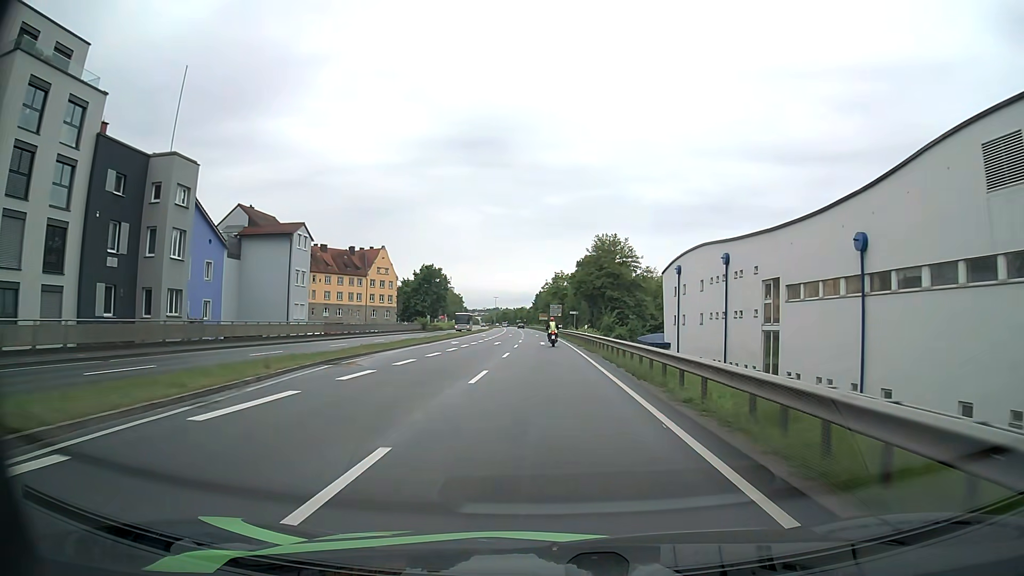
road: primary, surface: asphalt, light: Day
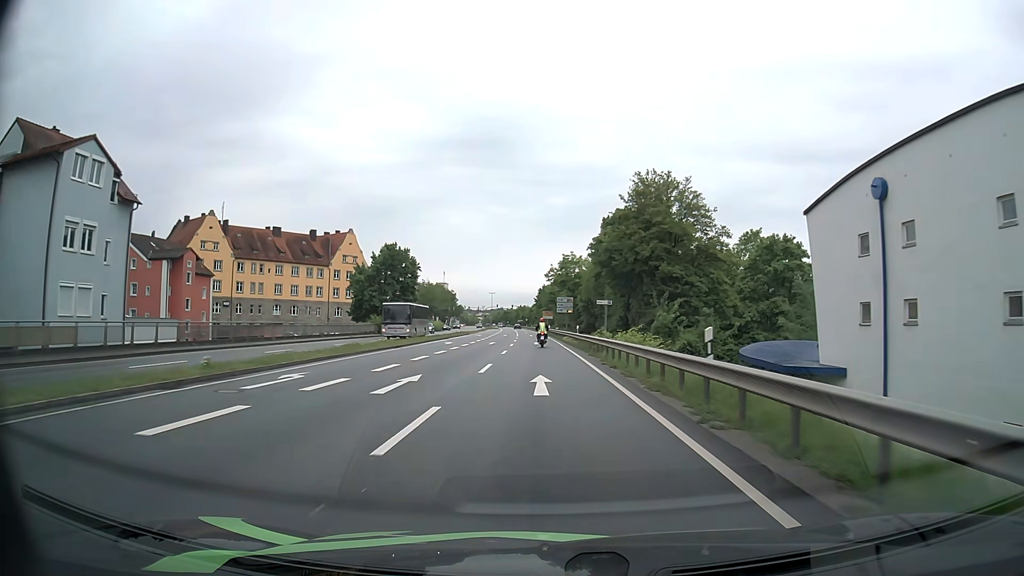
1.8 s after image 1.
(-0.1, +32.5) m; 0°
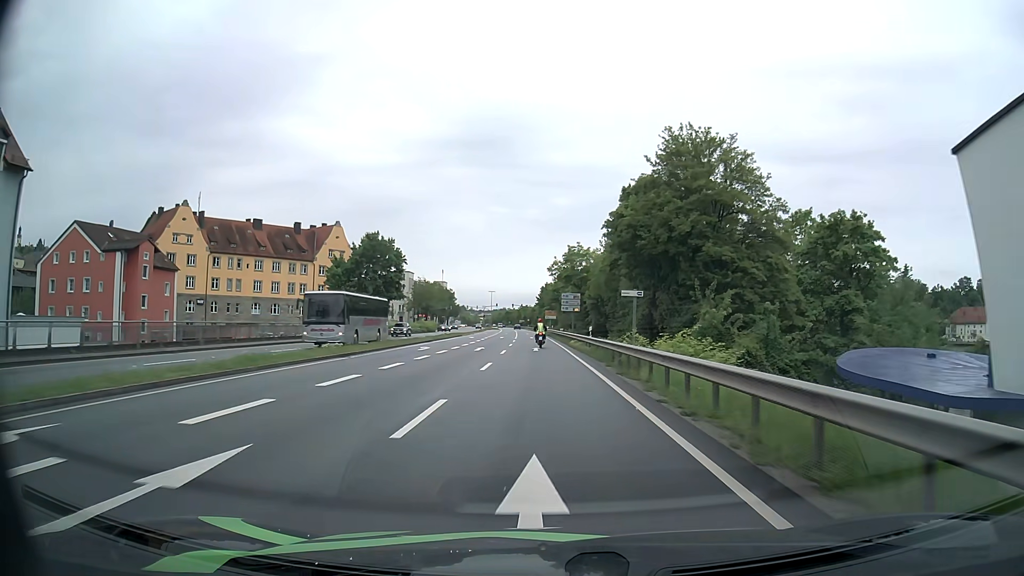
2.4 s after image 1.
(0.0, +10.9) m; 0°
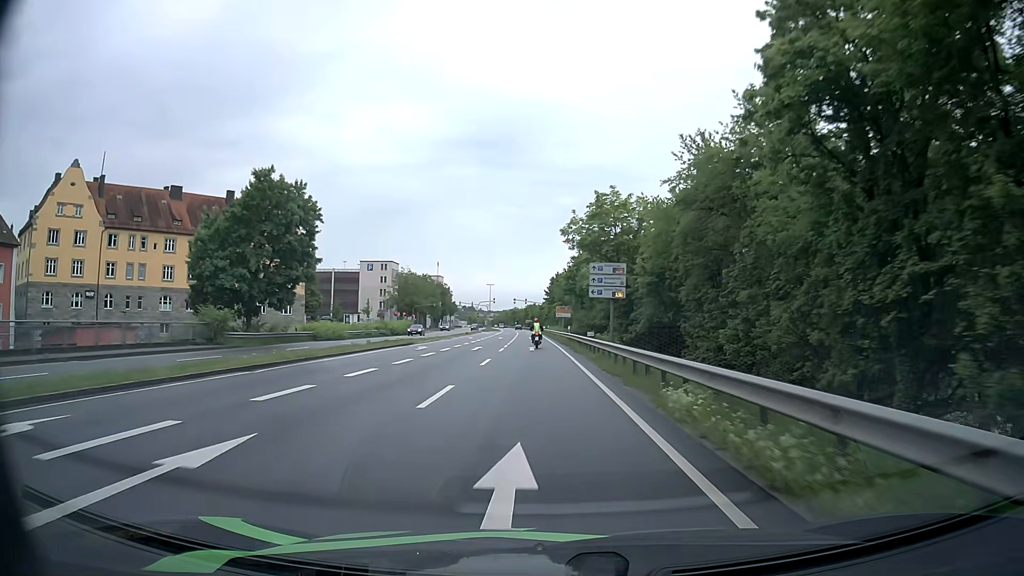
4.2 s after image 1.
(-0.2, +33.3) m; -1°
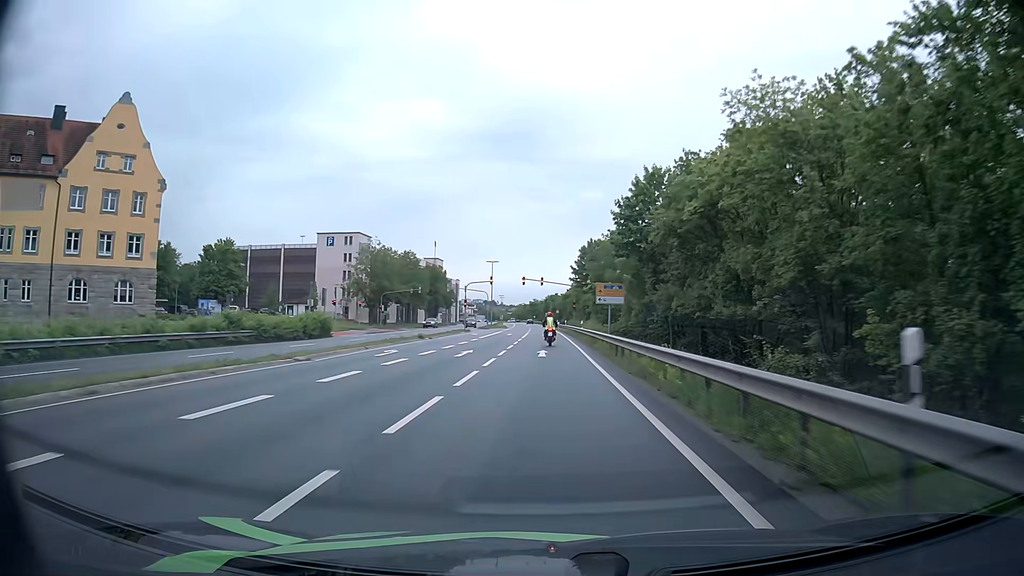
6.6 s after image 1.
(-0.6, +45.2) m; -2°
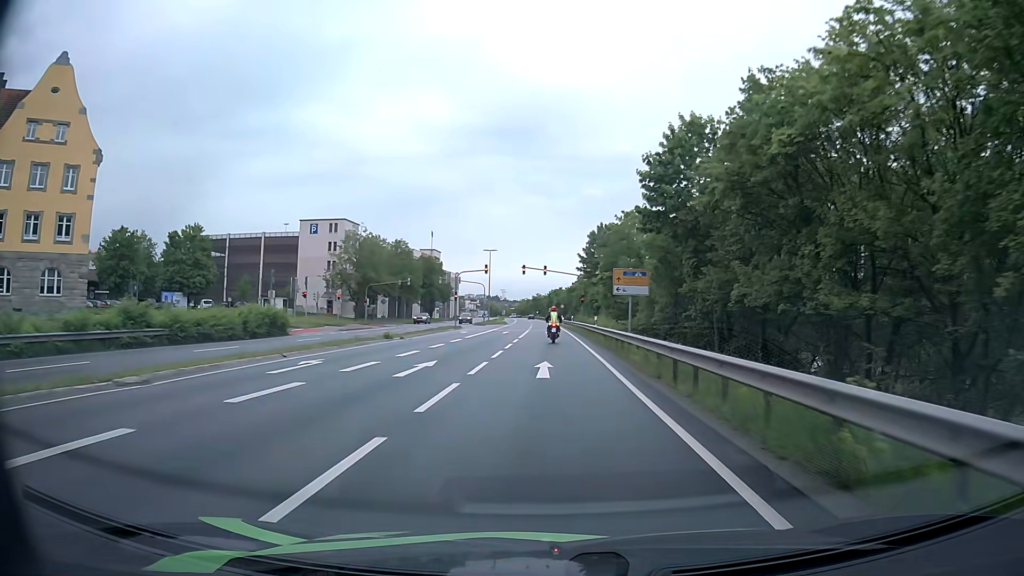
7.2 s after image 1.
(-0.1, +10.4) m; -1°
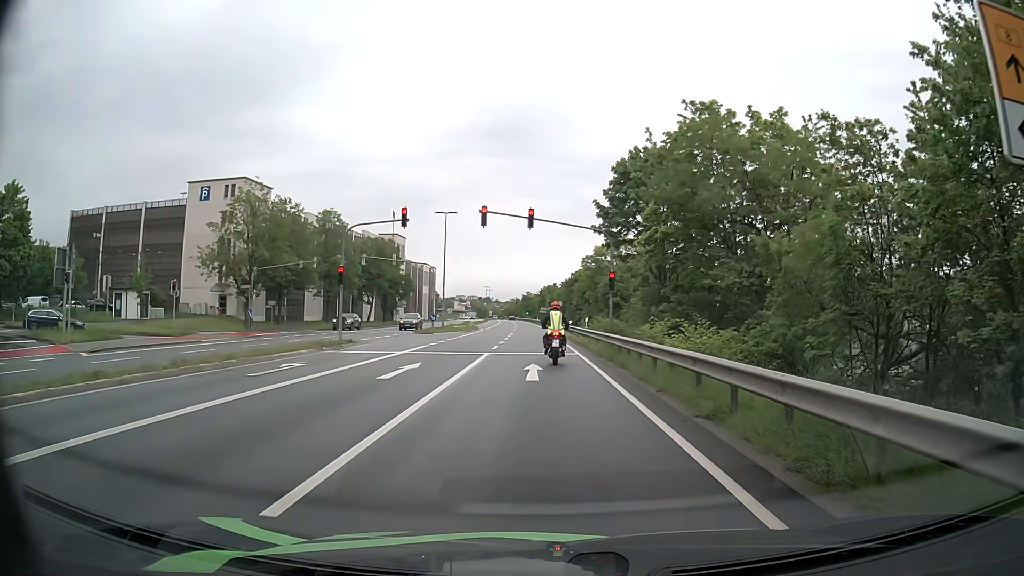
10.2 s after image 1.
(+0.4, +33.8) m; +1°
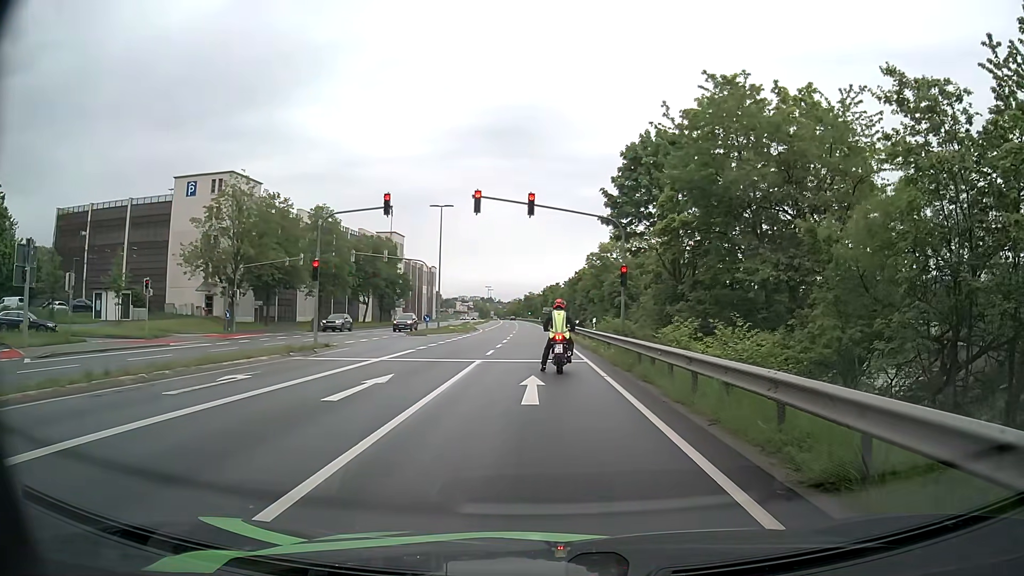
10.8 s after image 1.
(0.0, +3.6) m; -1°
